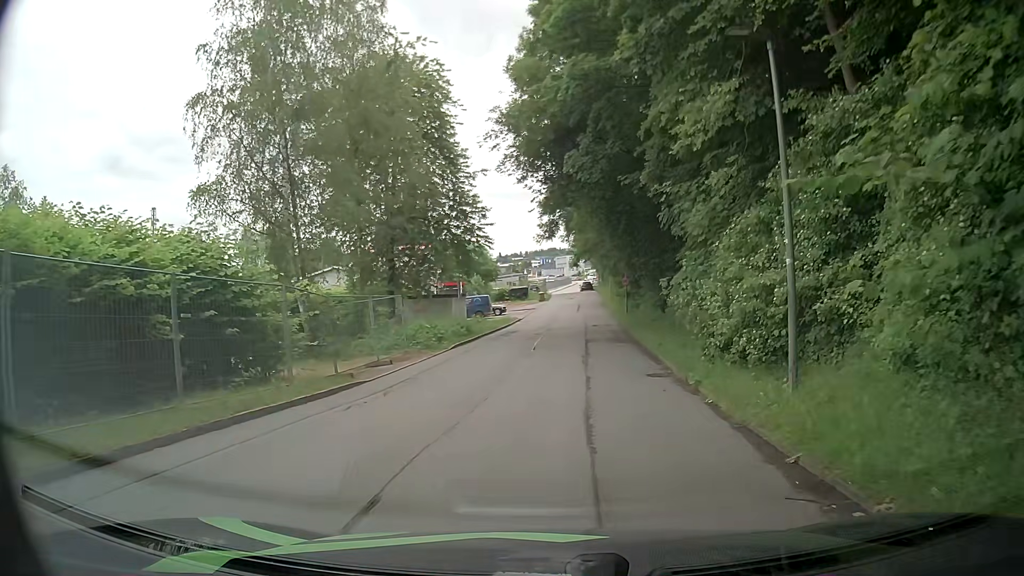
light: Day
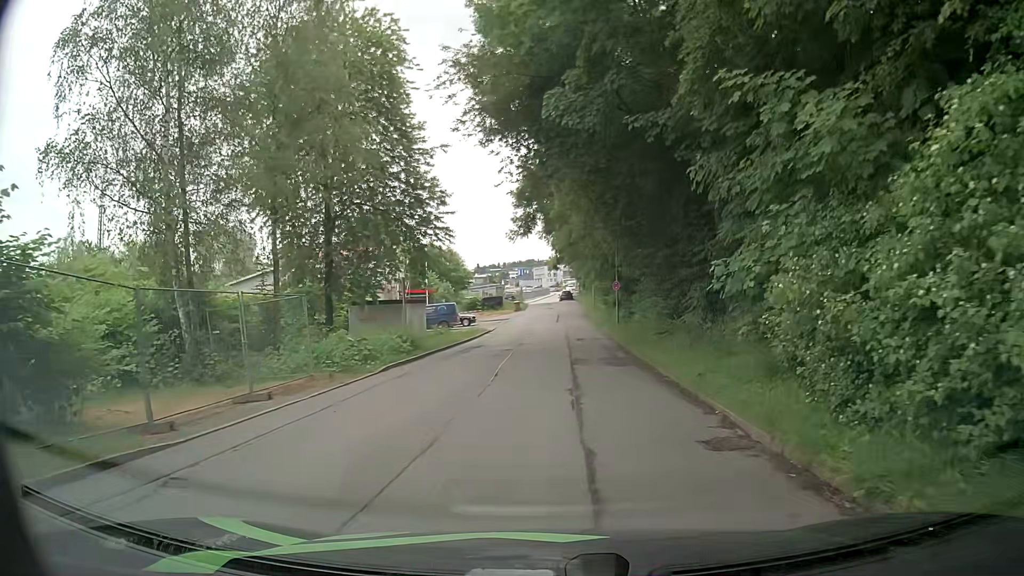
(+0.2, +7.3) m; +2°
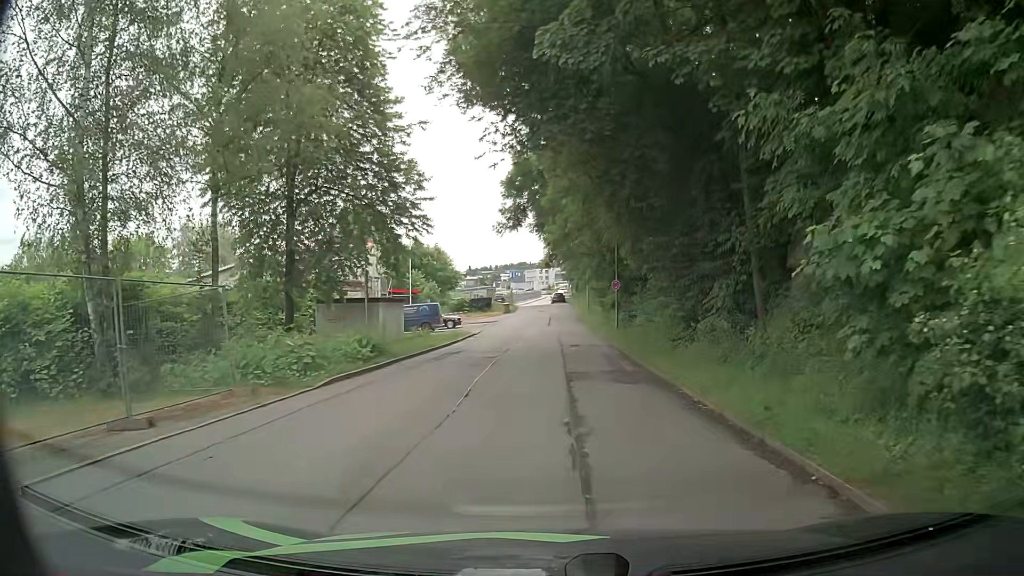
(0.0, +3.8) m; +2°
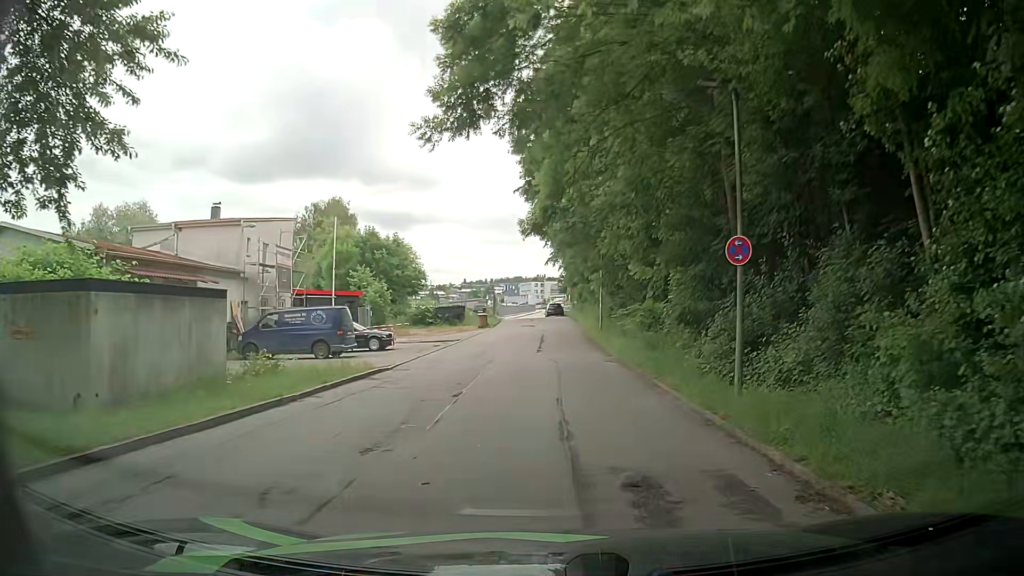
(0.0, +20.0) m; 0°
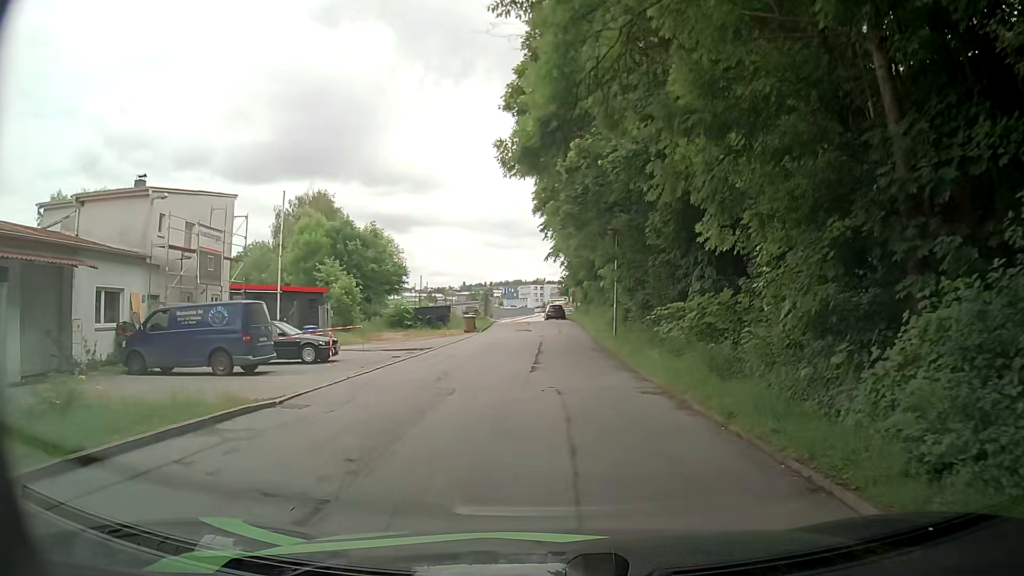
(-0.1, +8.2) m; -2°
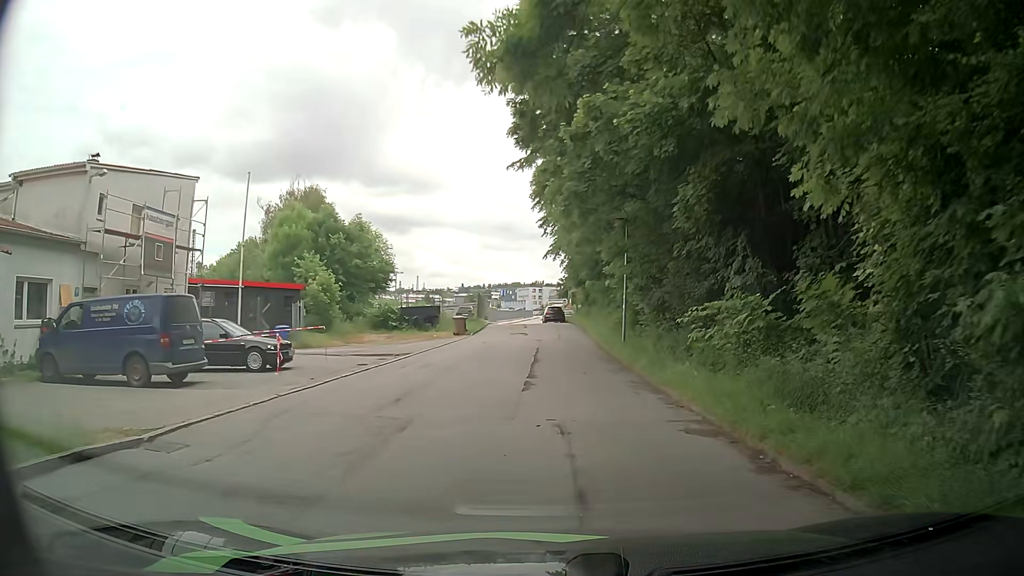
(0.0, +4.0) m; +2°
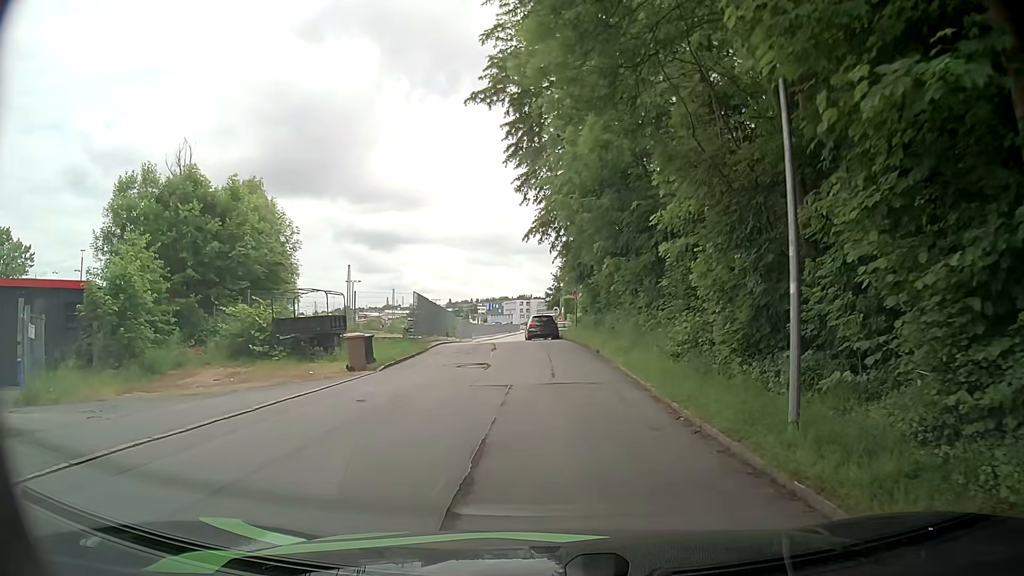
(0.0, +18.8) m; -1°
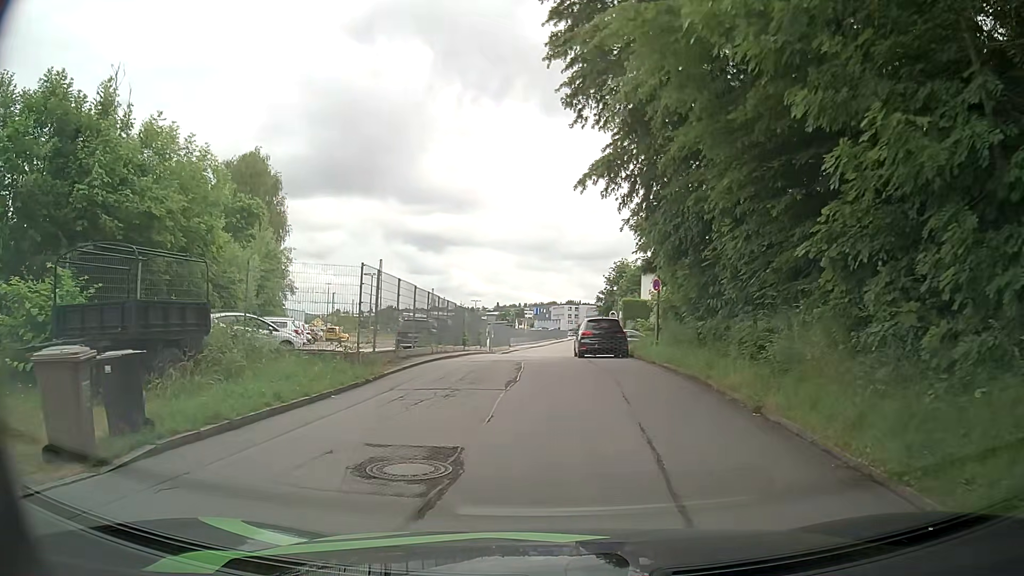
(-0.2, +14.0) m; -5°
(0, +10) (0, +20) (0, +30) (0, +40) (+1, +50) (+2, +60) (+3, +70) (+4, +80) (+5, +90) (+6, +100) m
